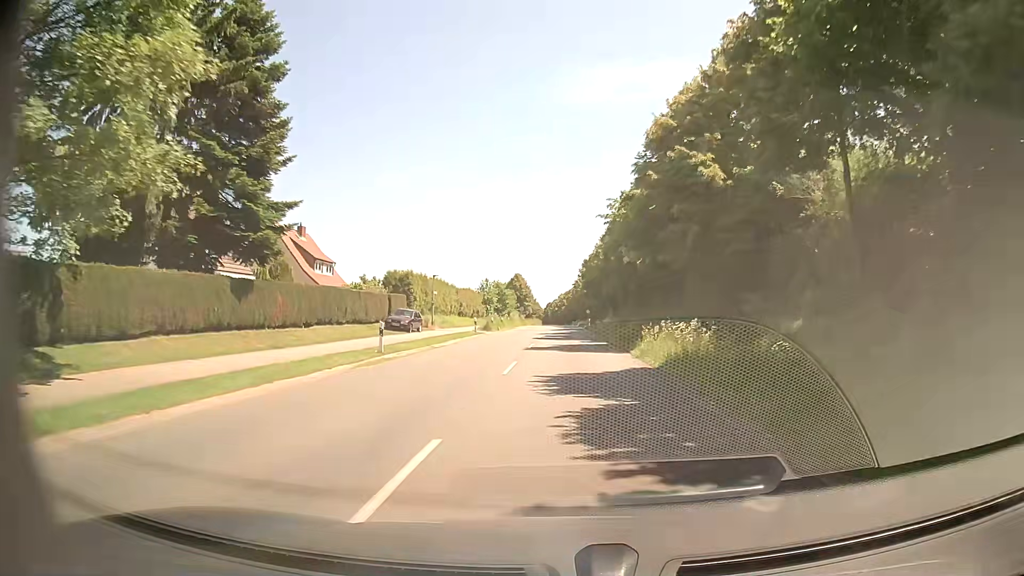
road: secondary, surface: asphalt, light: Day
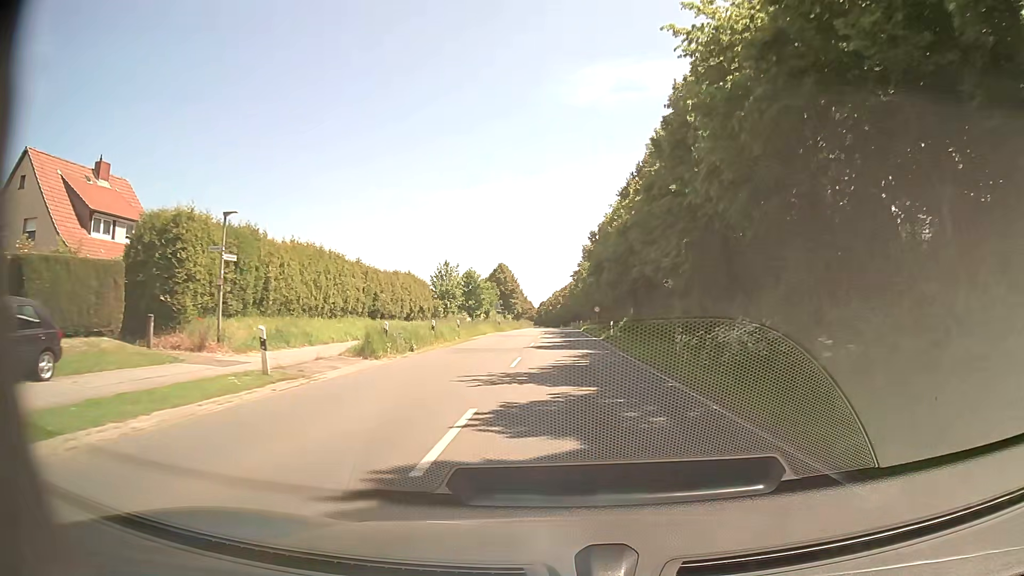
(+0.4, +33.7) m; +1°
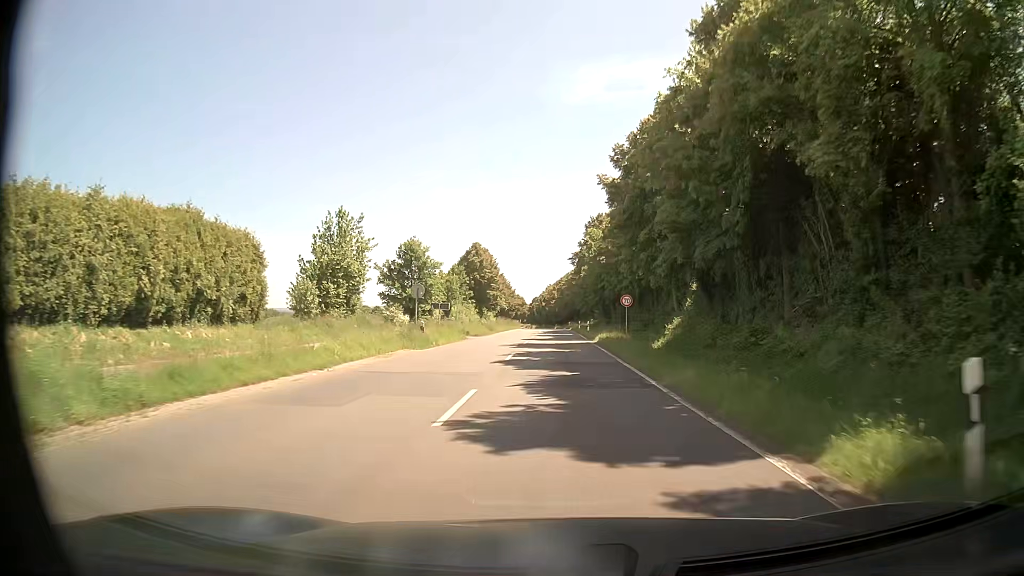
(+0.1, +33.7) m; 0°
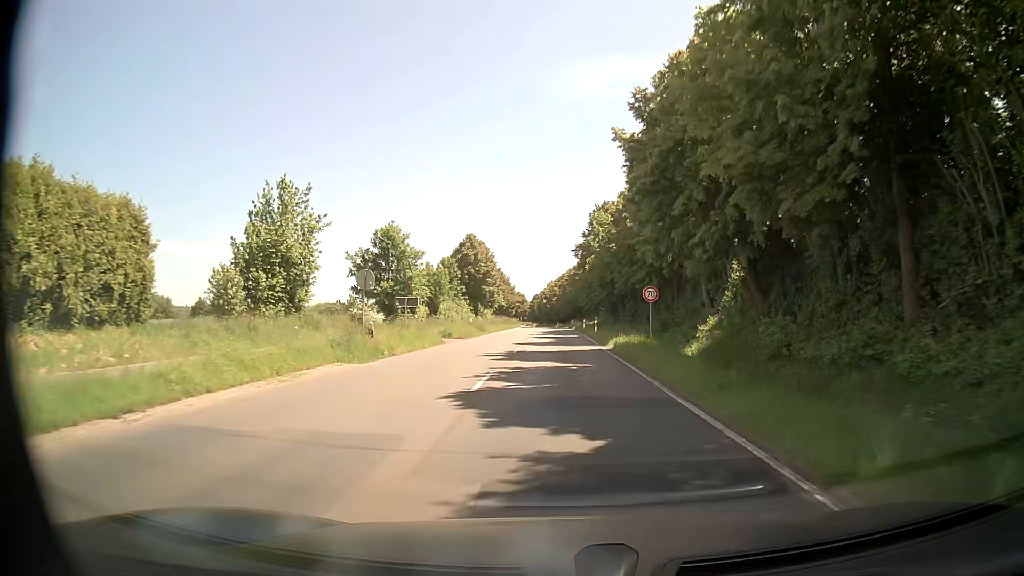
(0.0, +8.4) m; 0°
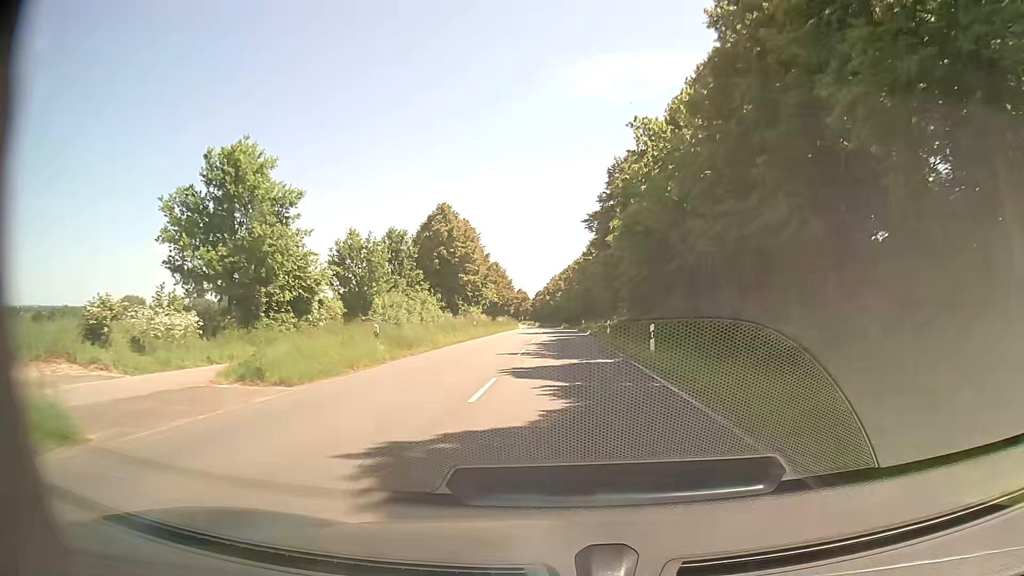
(-0.2, +25.3) m; 0°
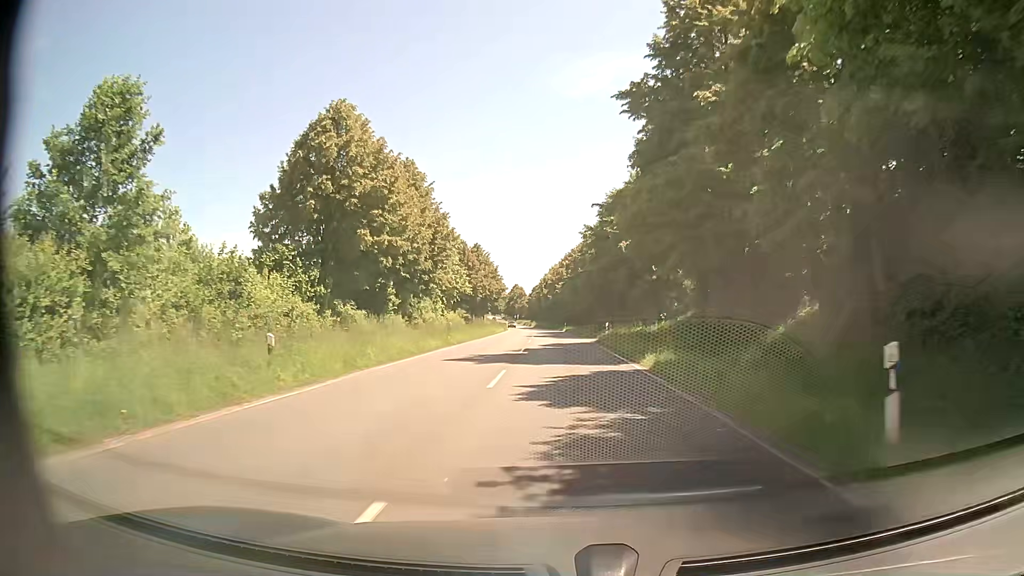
(-0.2, +33.8) m; 0°
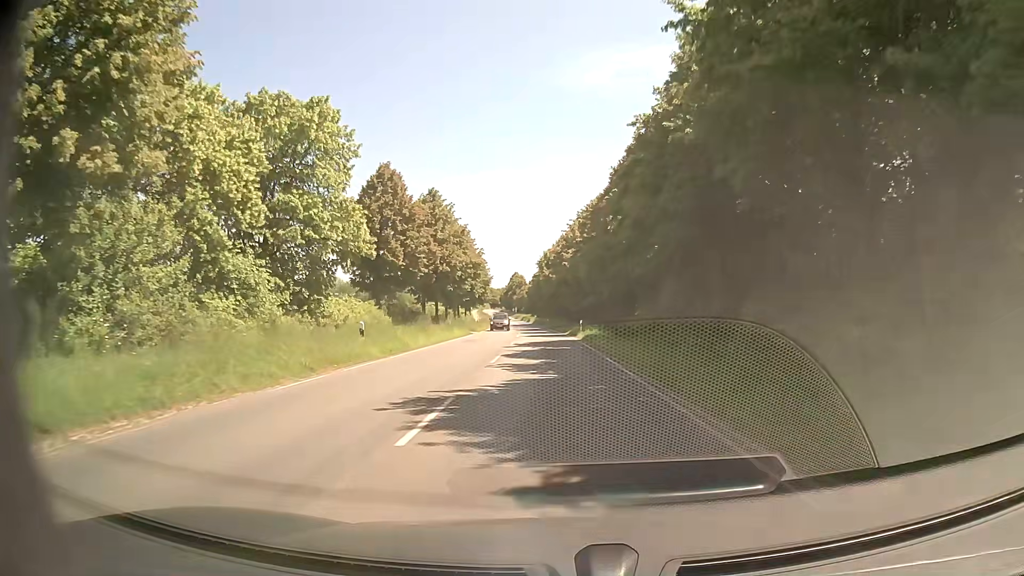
(0.0, +42.4) m; -1°
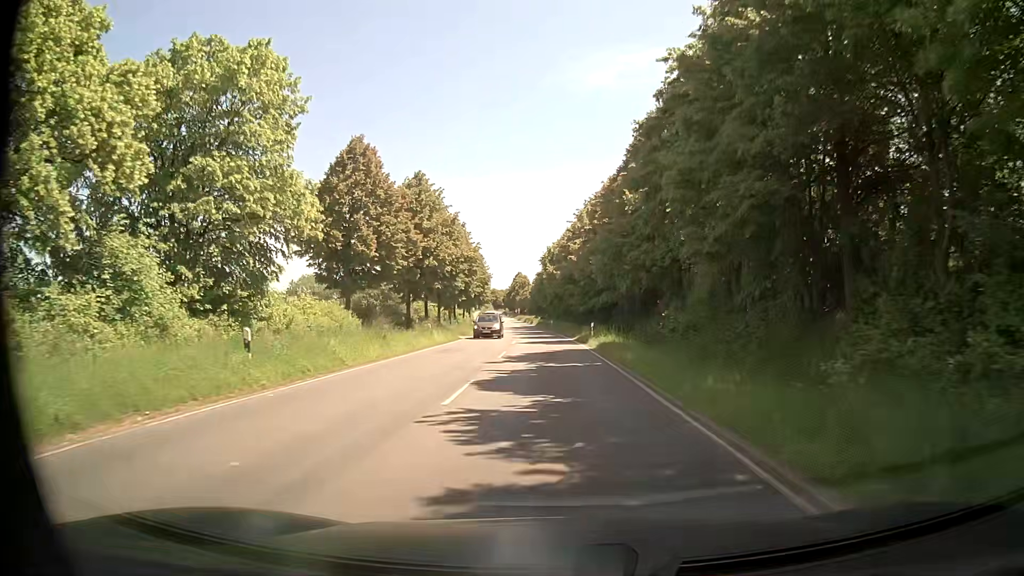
(0.0, +8.7) m; 0°
(0, +10) (0, +20) (0, +30) (-1, +40) (-1, +50) (-2, +60) (-2, +70) (-3, +80) (-3, +90) (-4, +100) m
